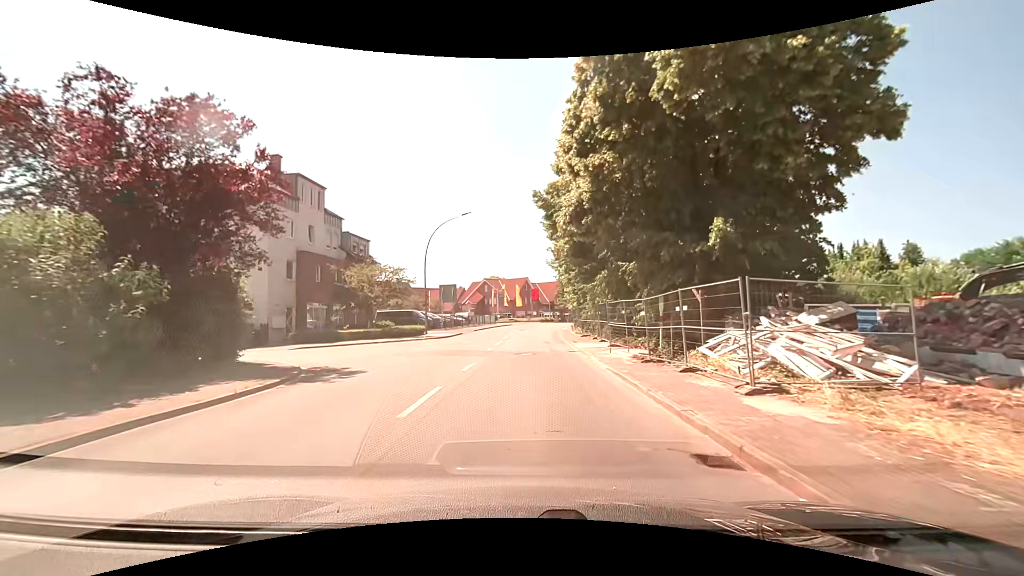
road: secondary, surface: asphalt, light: Day
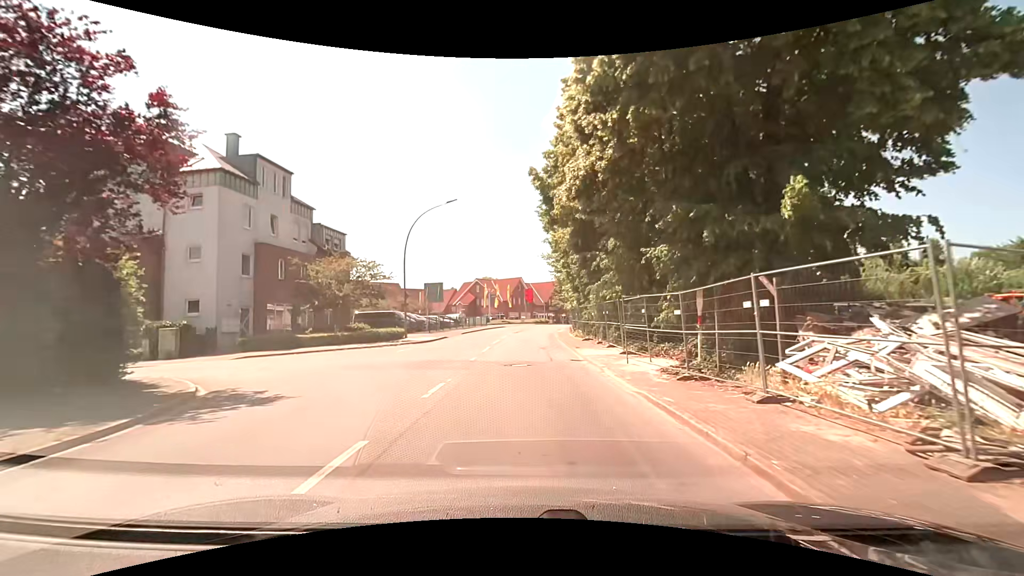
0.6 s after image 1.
(0.0, +4.3) m; +1°
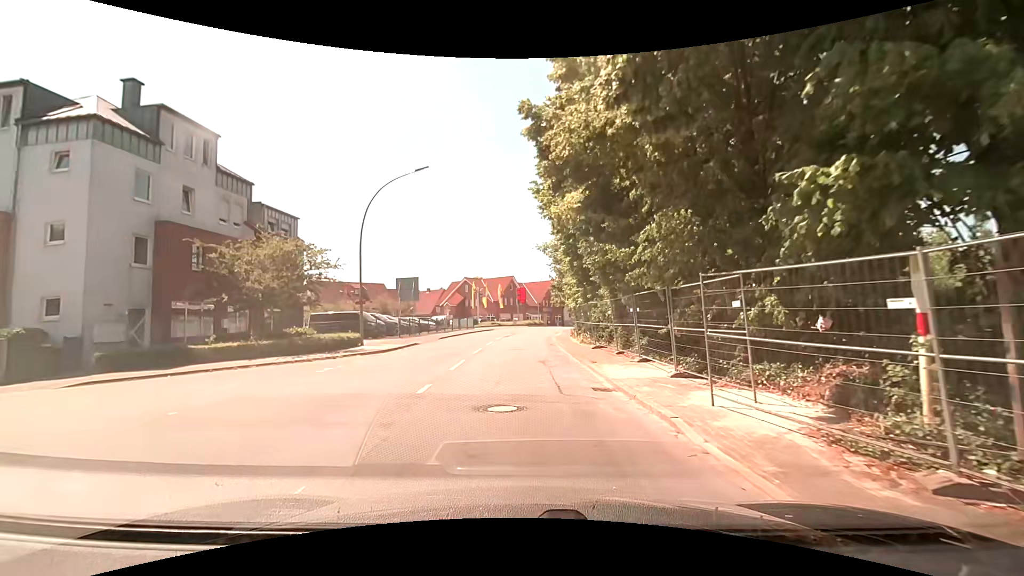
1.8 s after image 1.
(+0.1, +7.1) m; +1°
